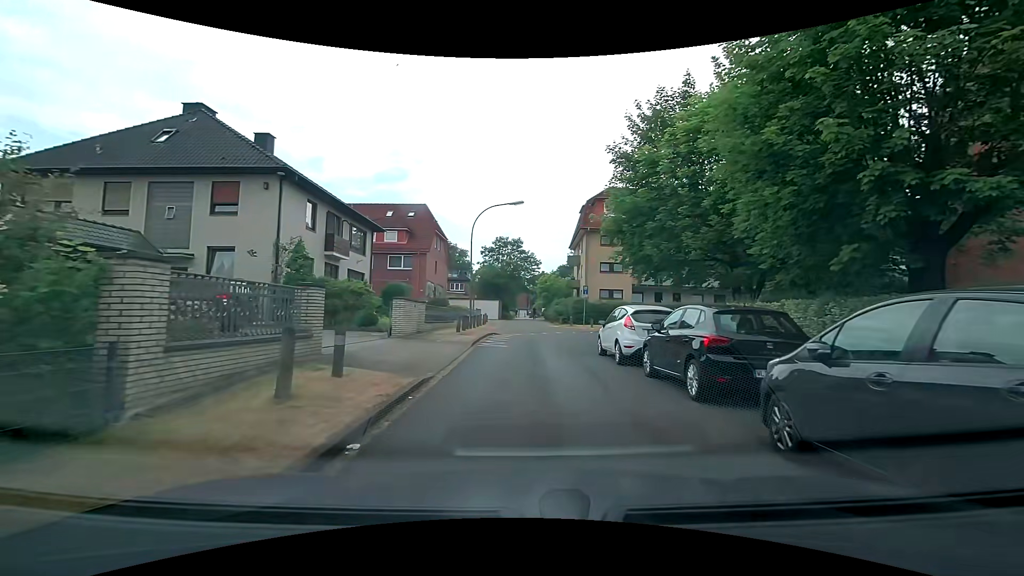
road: residential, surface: asphalt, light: Day
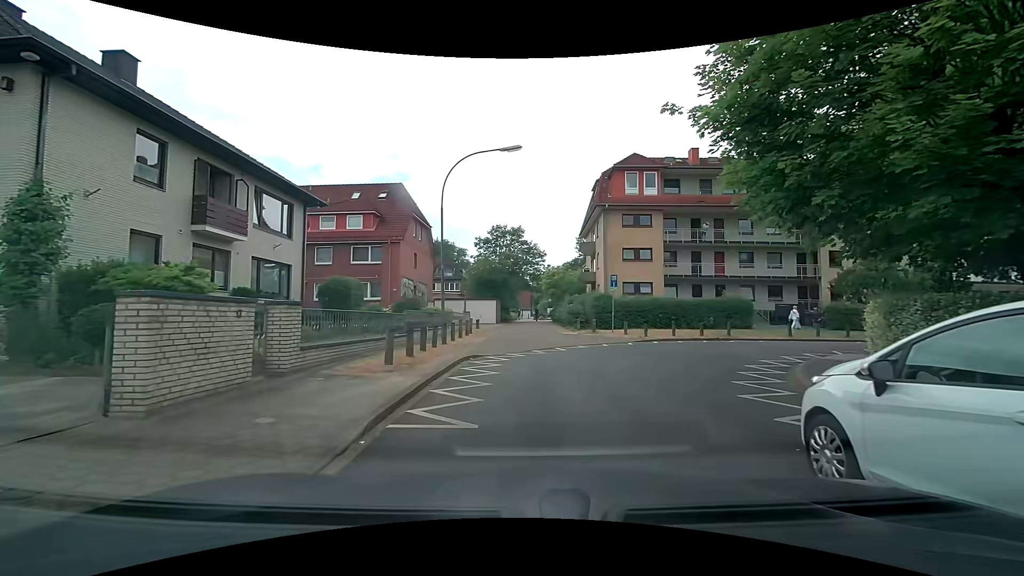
(+0.1, +10.9) m; -1°
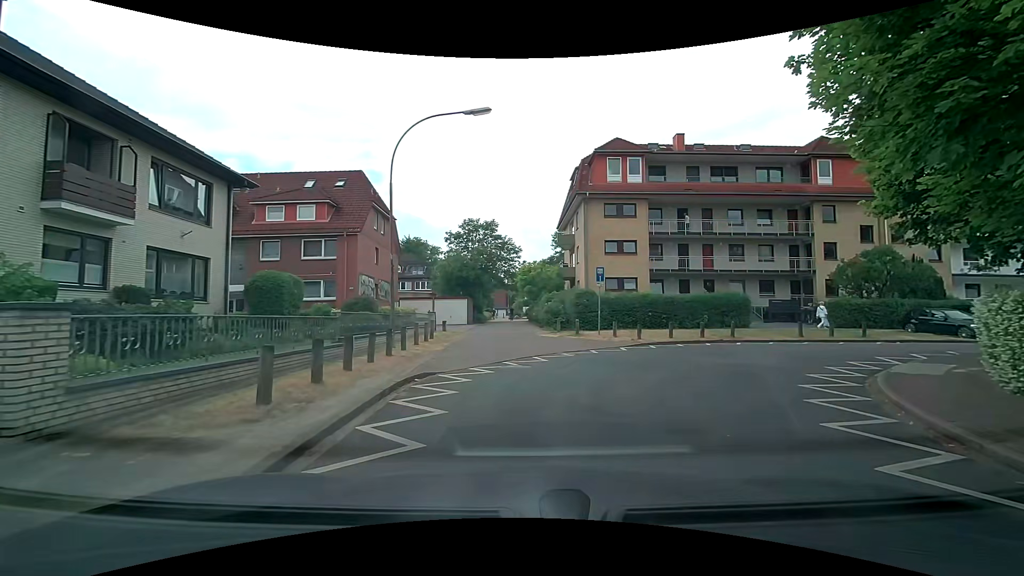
(+0.1, +3.8) m; +3°
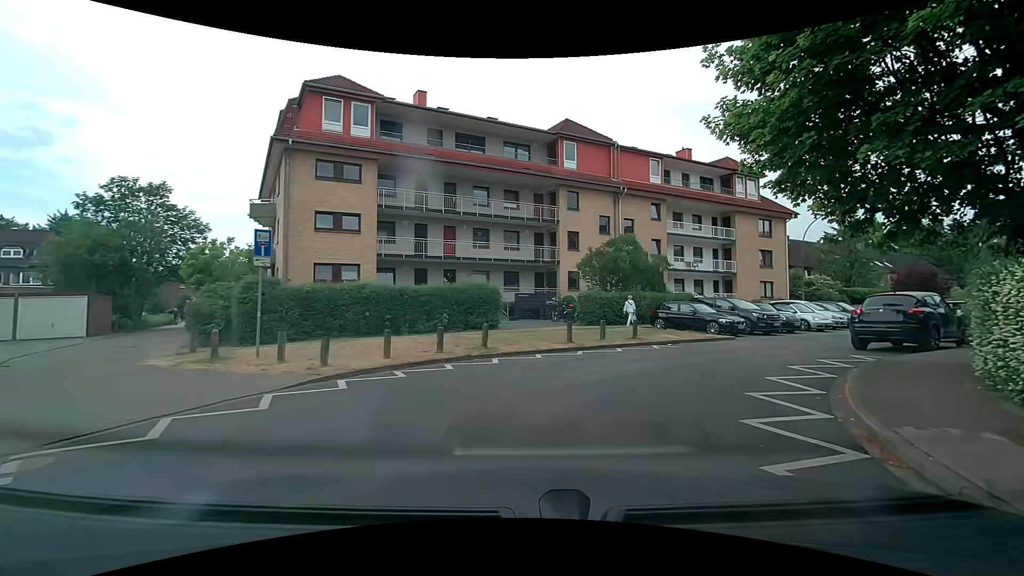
(+2.2, +9.4) m; +28°
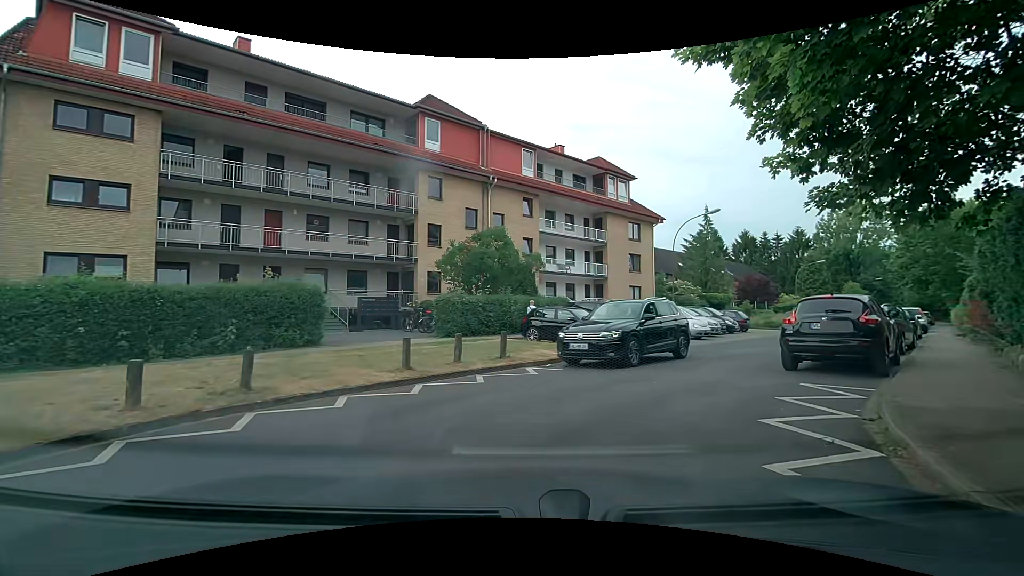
(+0.7, +5.2) m; +17°
